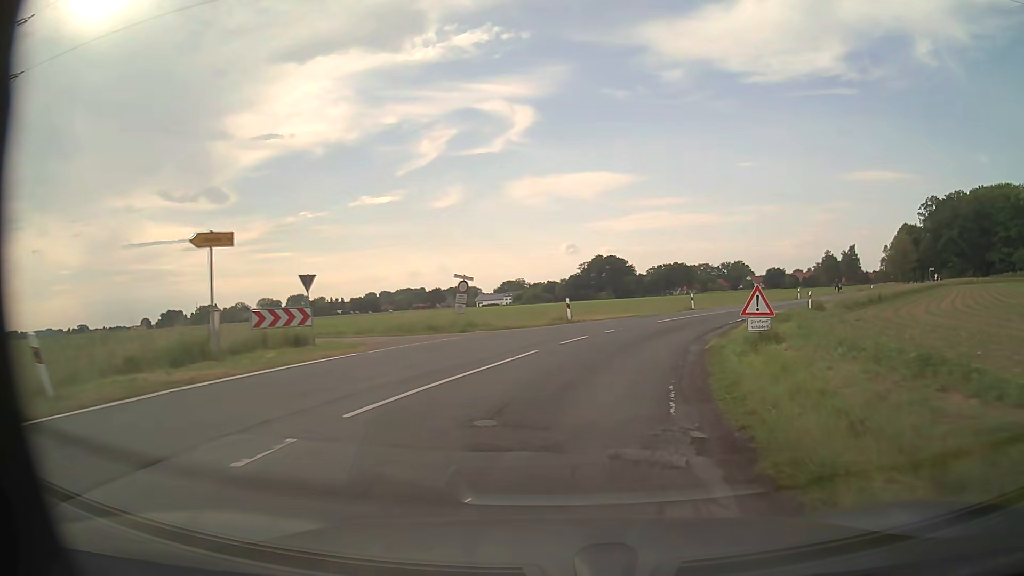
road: secondary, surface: asphalt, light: Day
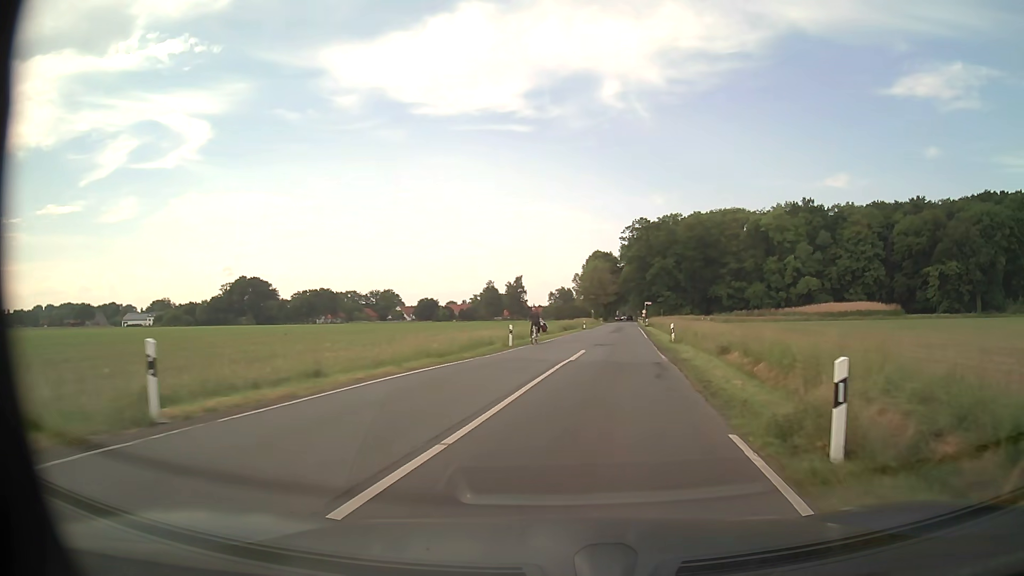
(+8.8, +33.9) m; +30°
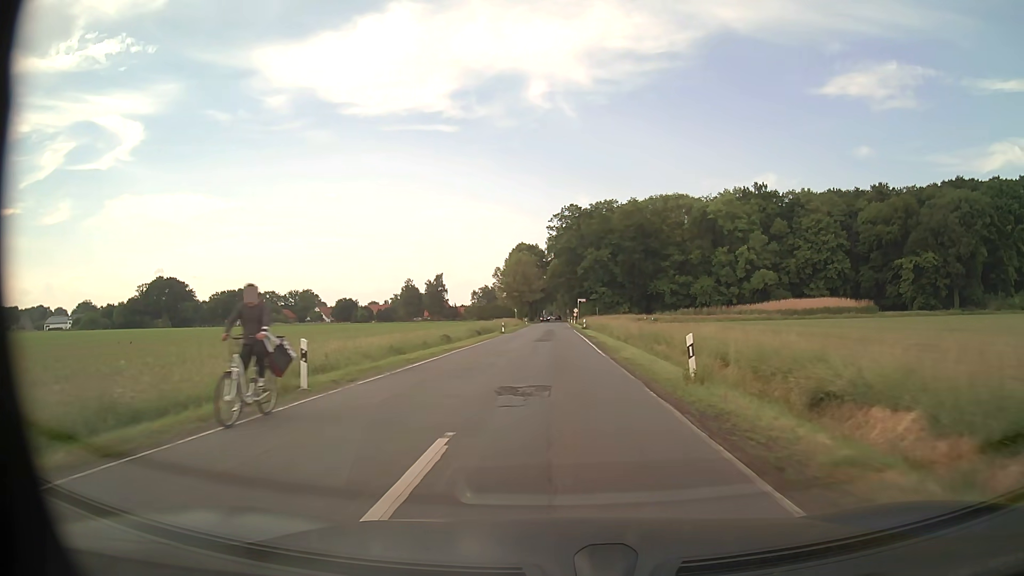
(+1.5, +19.1) m; +7°
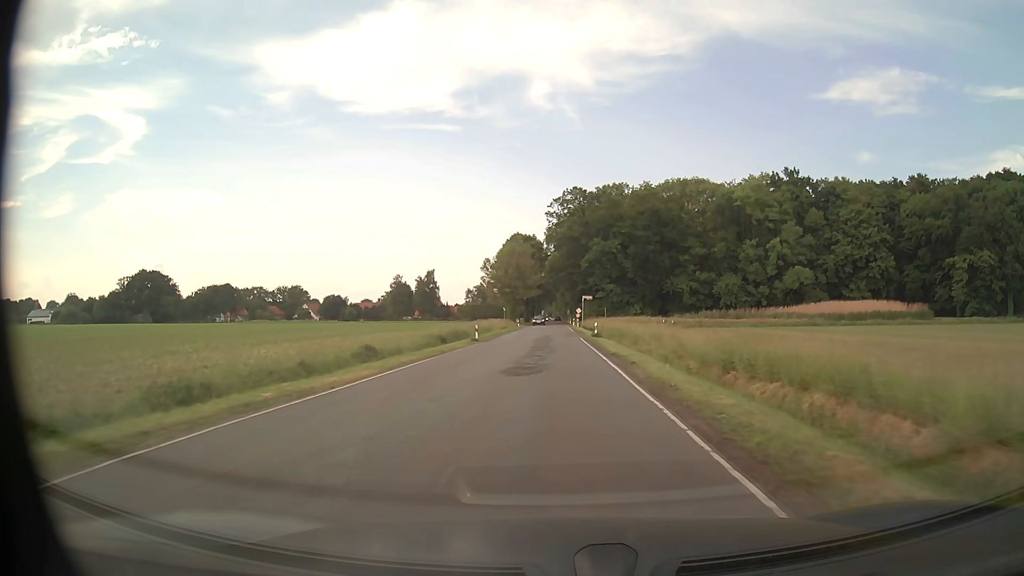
(+0.1, +20.2) m; 0°
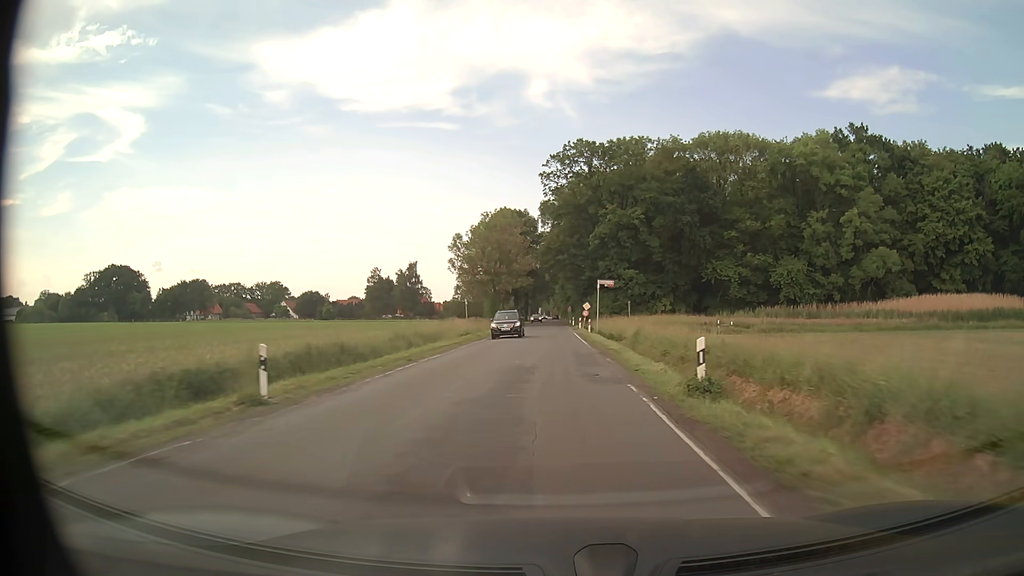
(0.0, +32.1) m; 0°
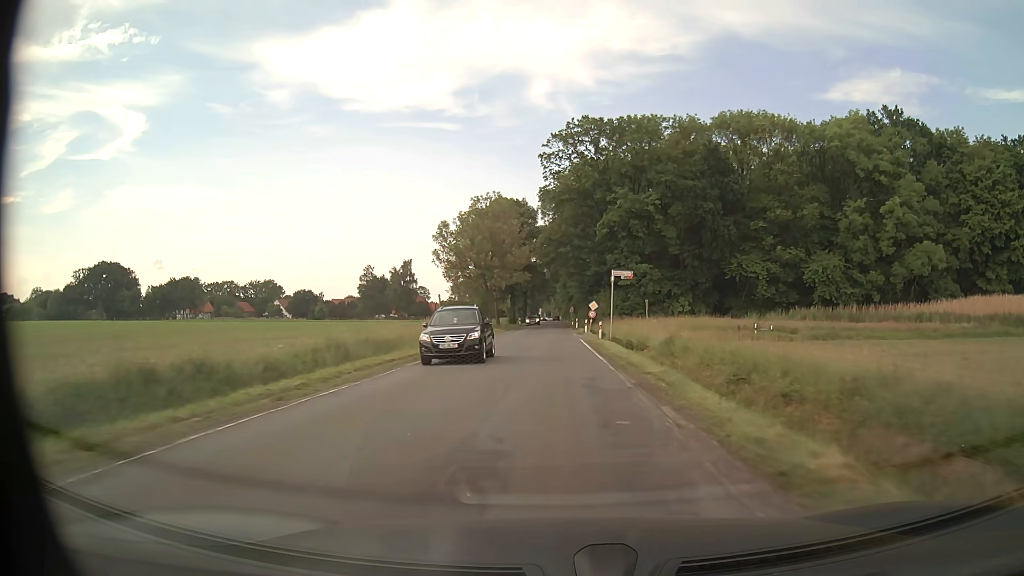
(0.0, +11.1) m; 0°
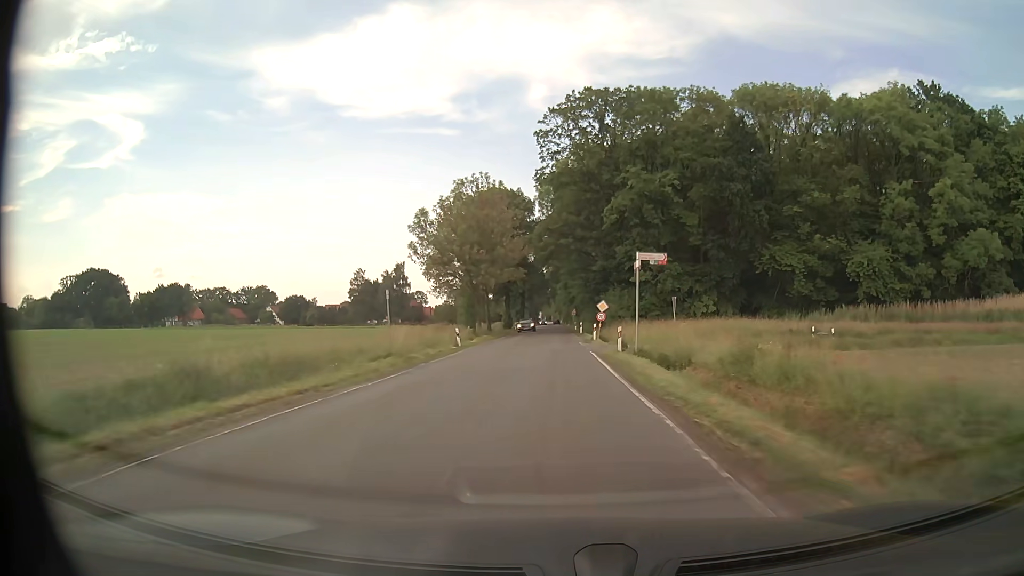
(0.0, +11.3) m; 0°
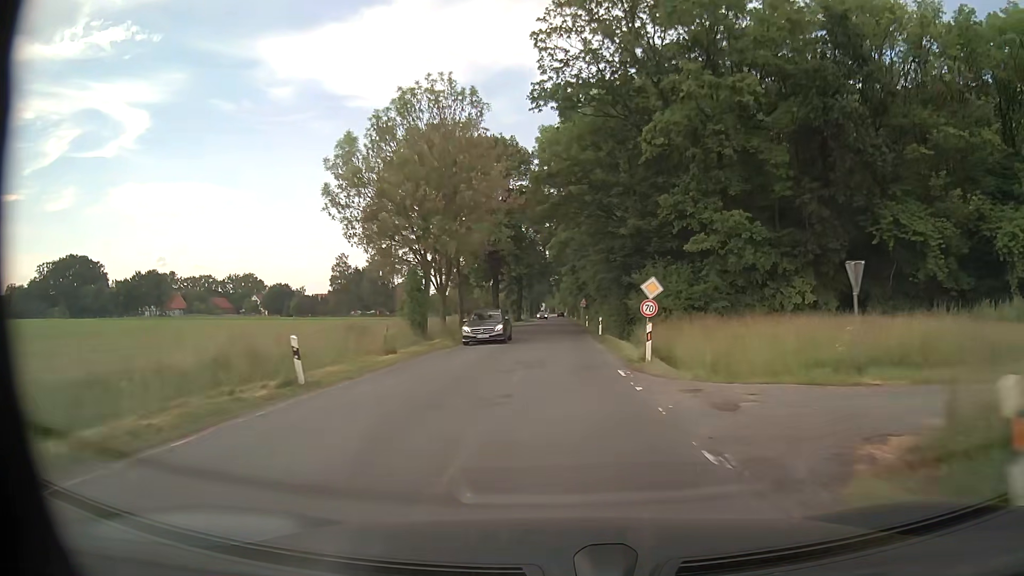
(+0.1, +23.0) m; 0°
(0, +10) (0, +20) (0, +30) (0, +40) (0, +50) (0, +60) (0, +70) (0, +80) (0, +90) (0, +100) m
